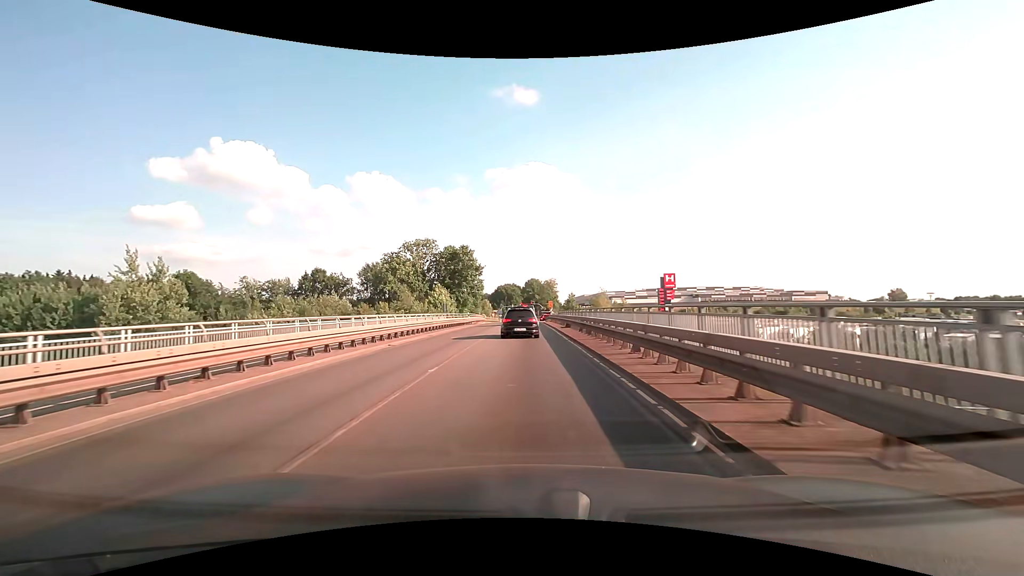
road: primary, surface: asphalt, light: Day
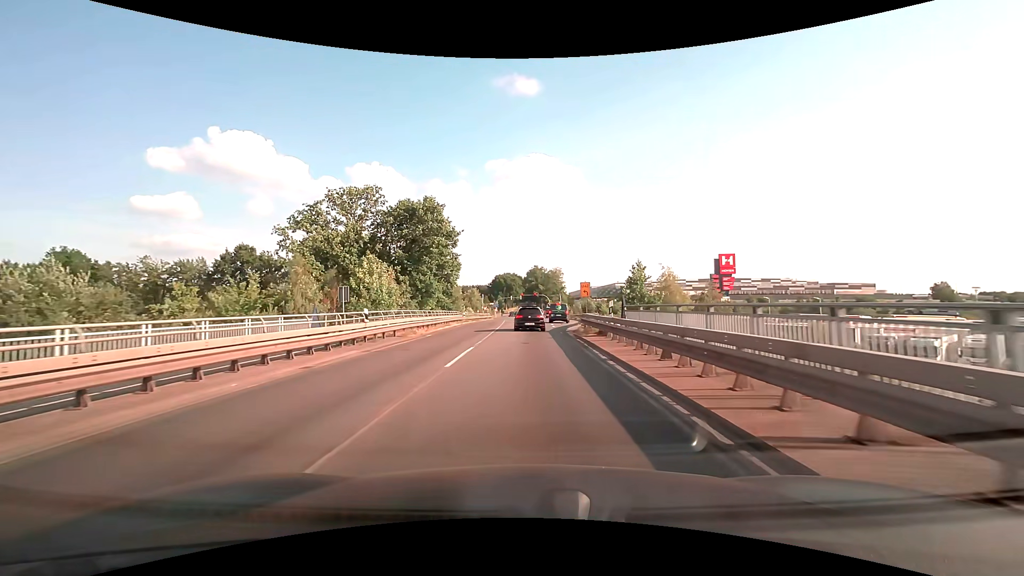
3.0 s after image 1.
(-0.2, +38.1) m; 0°
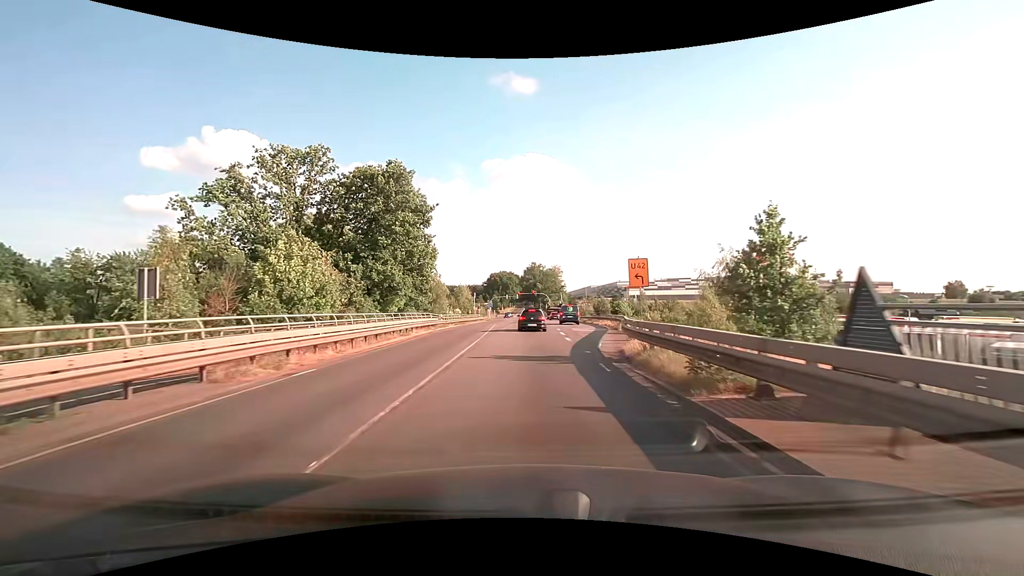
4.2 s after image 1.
(0.0, +15.1) m; 0°
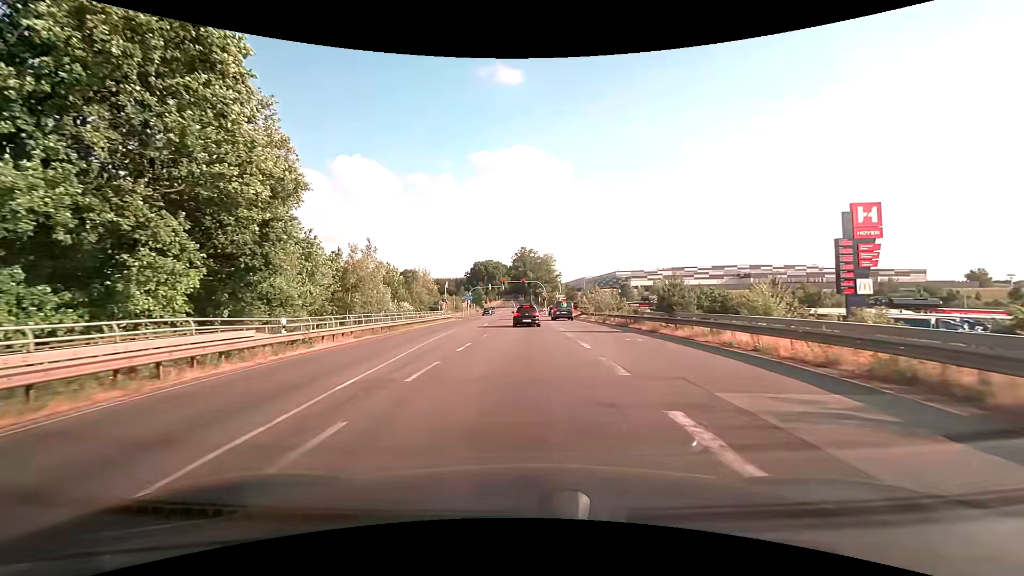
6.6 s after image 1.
(+0.3, +29.8) m; +1°
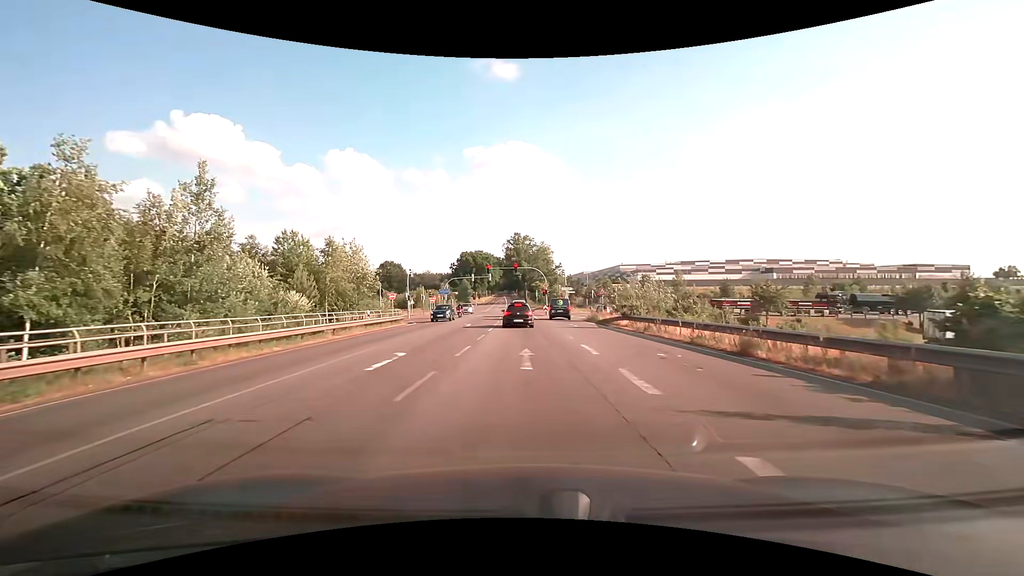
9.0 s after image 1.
(+0.1, +25.5) m; +1°
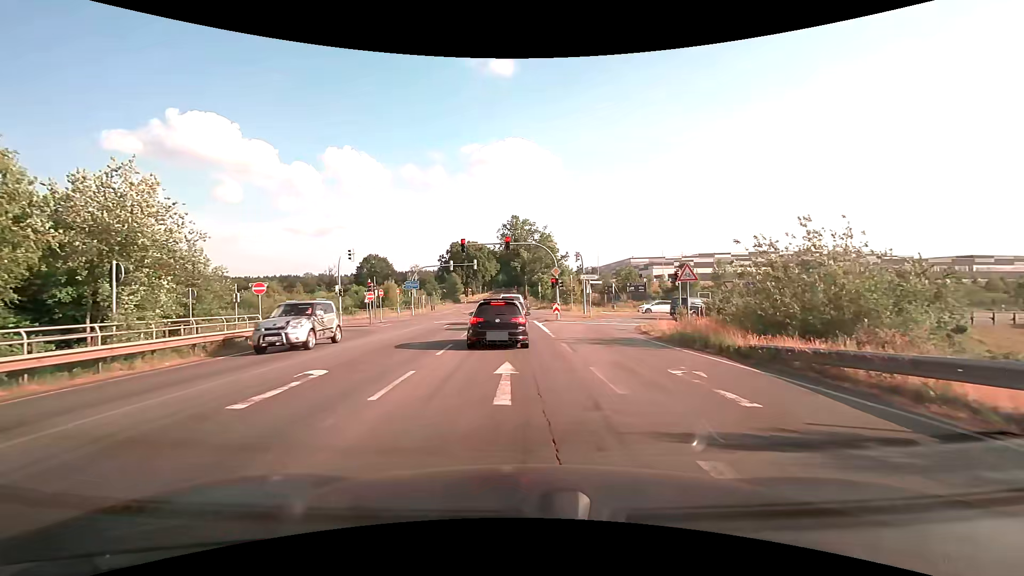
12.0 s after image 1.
(+0.2, +23.8) m; 0°
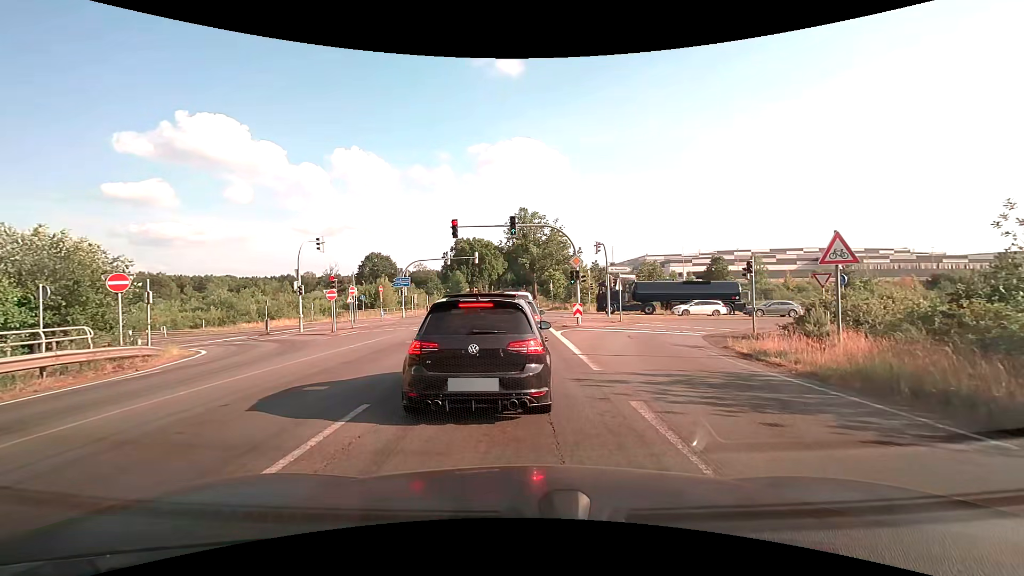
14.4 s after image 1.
(-0.1, +8.9) m; -1°
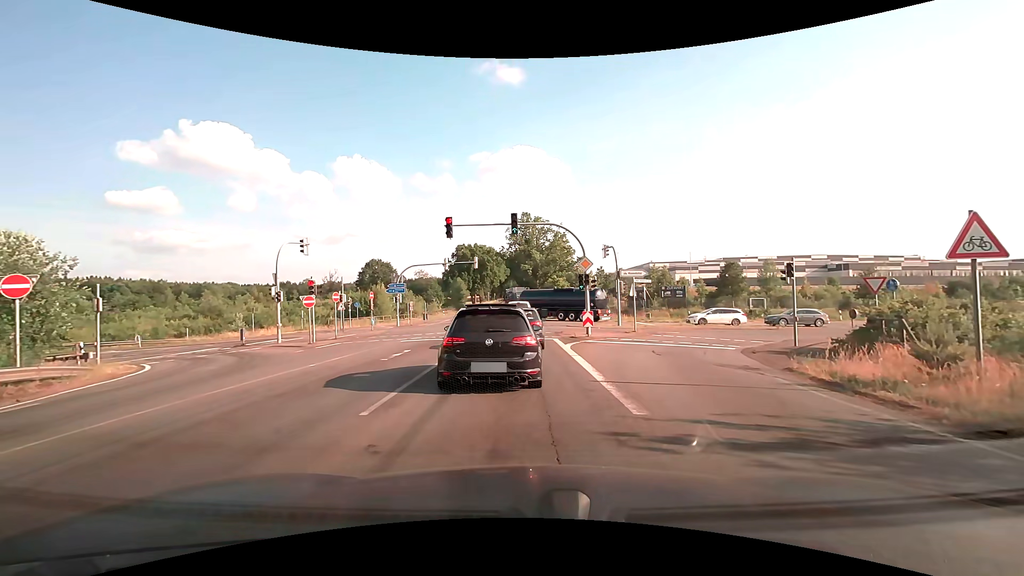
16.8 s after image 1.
(0.0, +3.4) m; +1°
(0, +10) (0, +20) (0, +30) (0, +40) (0, +50) (0, +60) (-1, +70) (-1, +80) (-1, +90) (-1, +100) m
